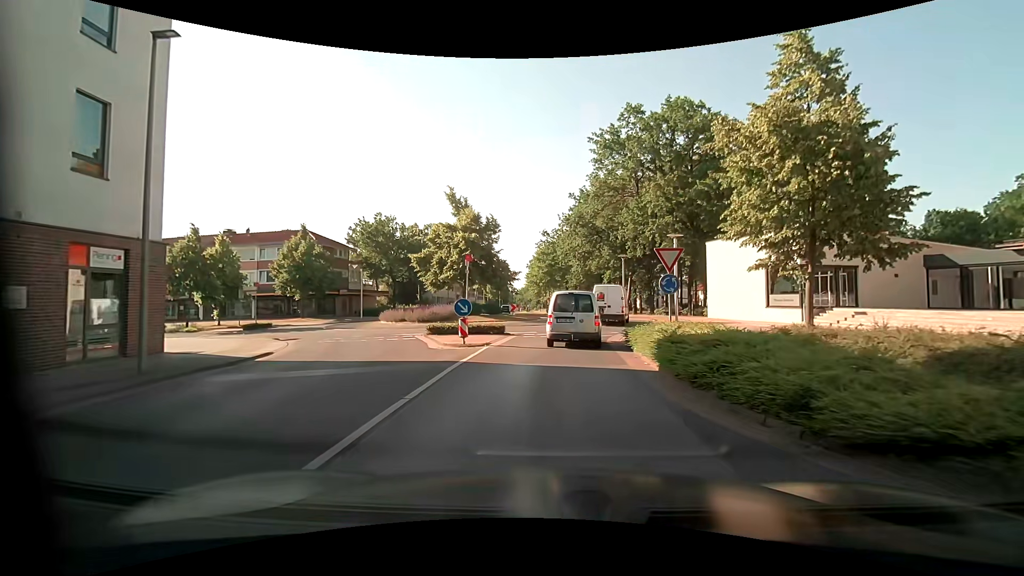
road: tertiary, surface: asphalt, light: Day
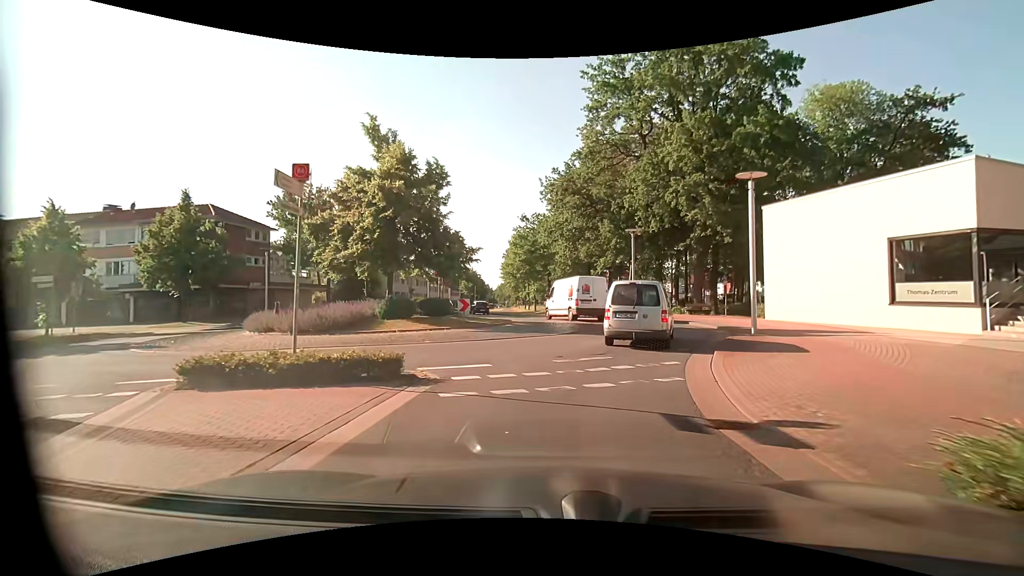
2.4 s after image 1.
(+0.1, +14.1) m; +2°
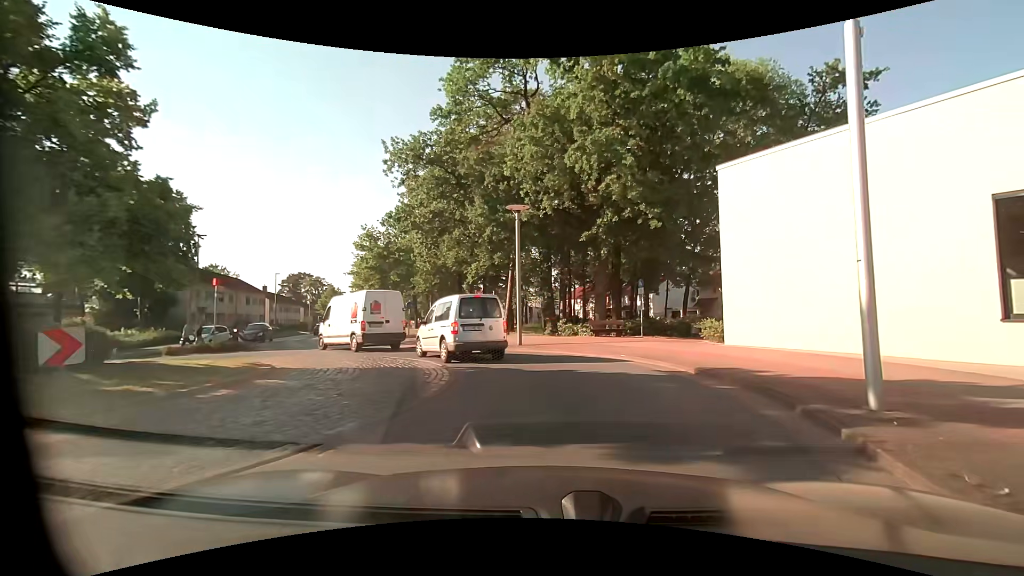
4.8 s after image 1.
(+1.2, +12.5) m; +15°
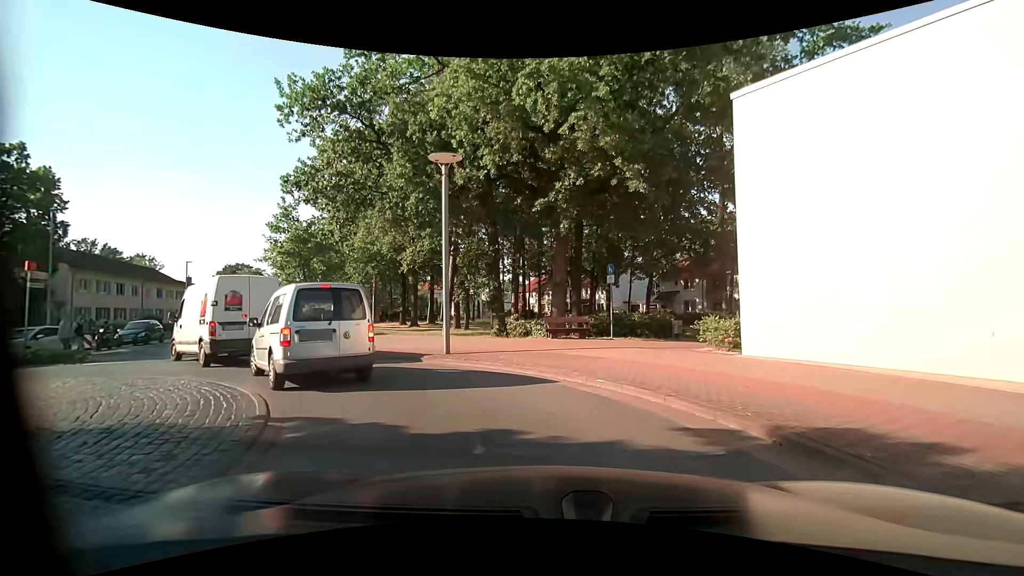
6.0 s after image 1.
(+0.3, +5.8) m; +5°
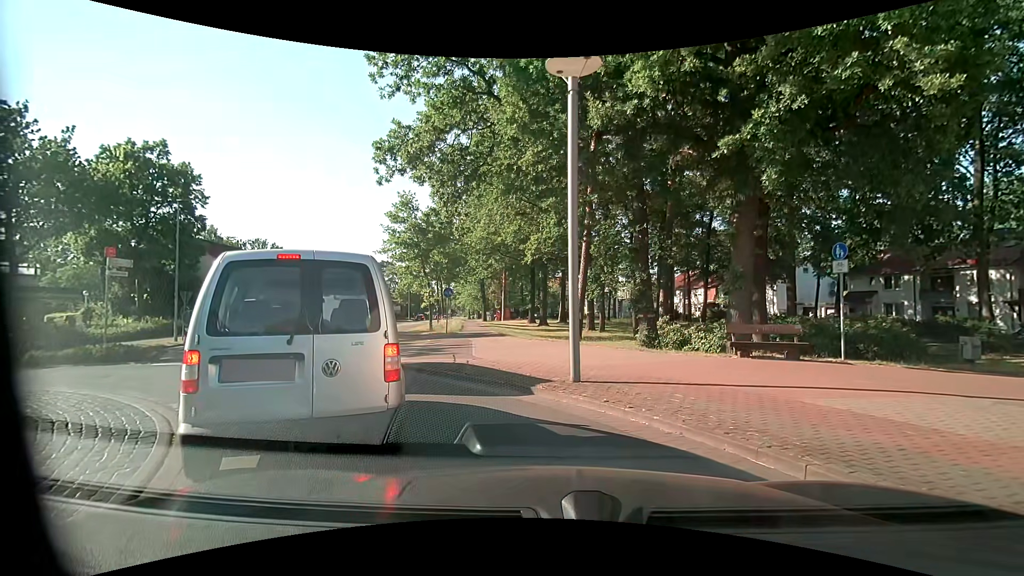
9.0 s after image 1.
(-0.5, +5.1) m; -12°
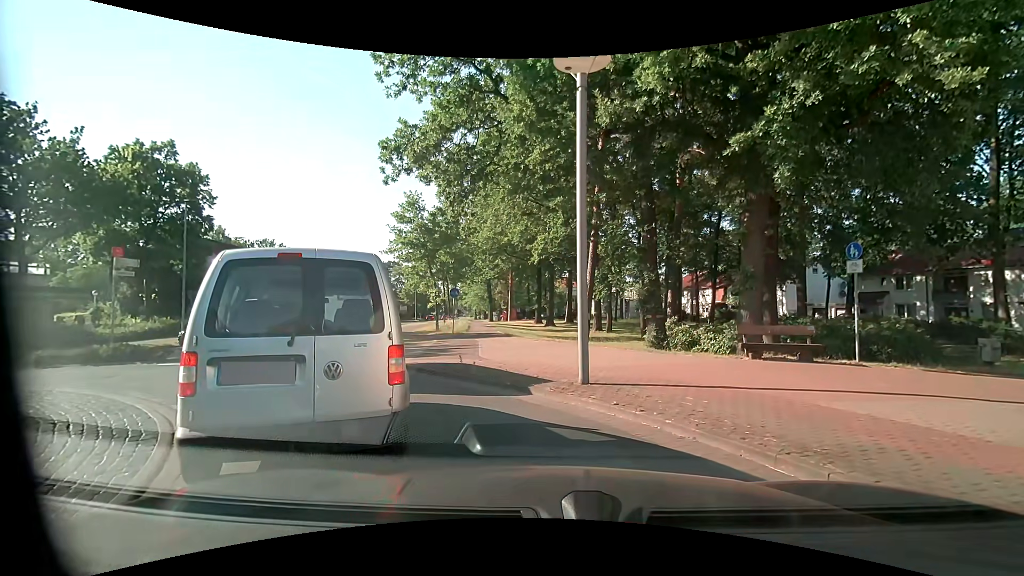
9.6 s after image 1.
(0.0, +0.1) m; 0°
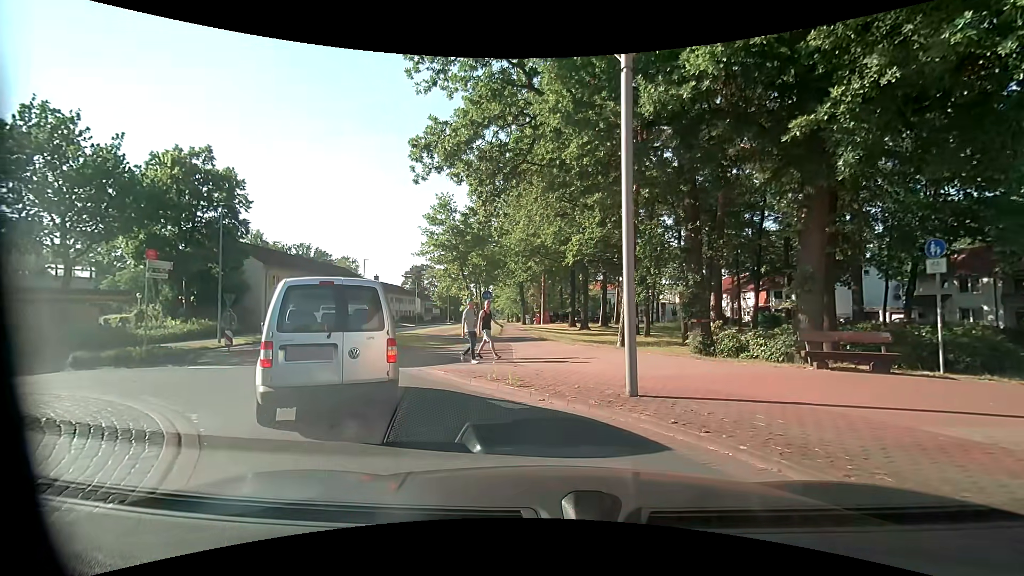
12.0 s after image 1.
(0.0, +0.9) m; -6°
